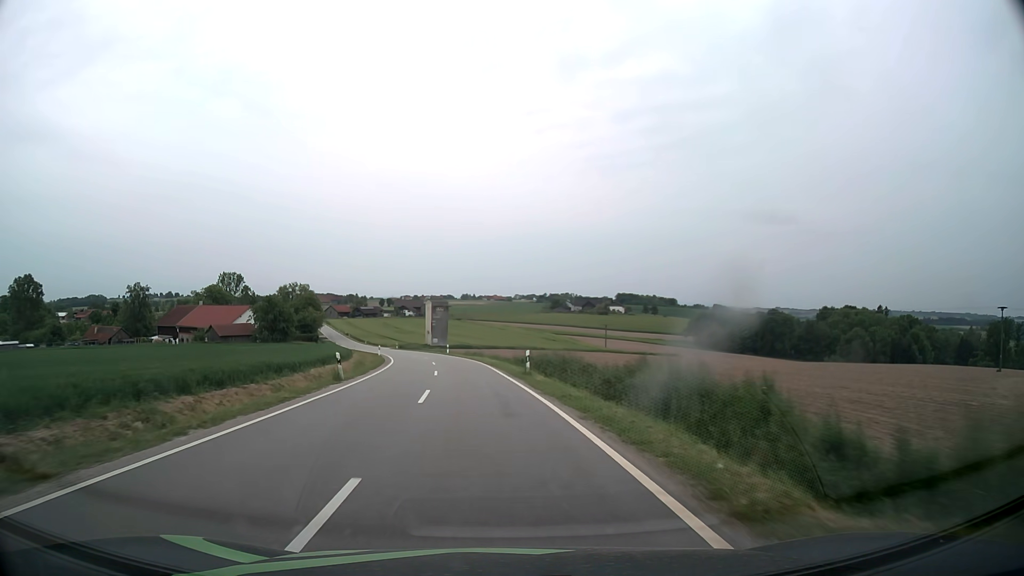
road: tertiary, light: Day
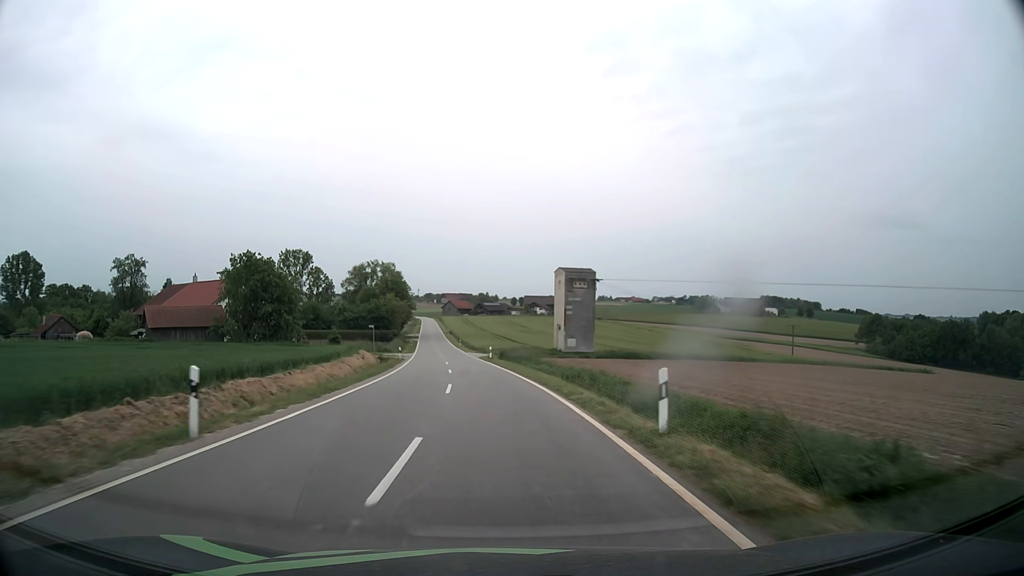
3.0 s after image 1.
(-6.0, +57.8) m; -11°
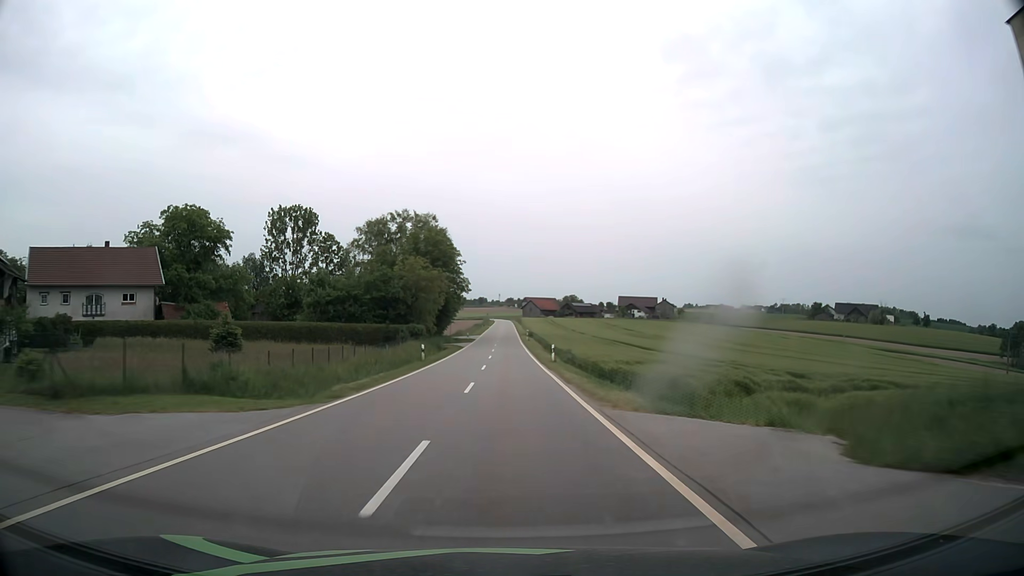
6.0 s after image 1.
(-4.8, +61.4) m; -7°
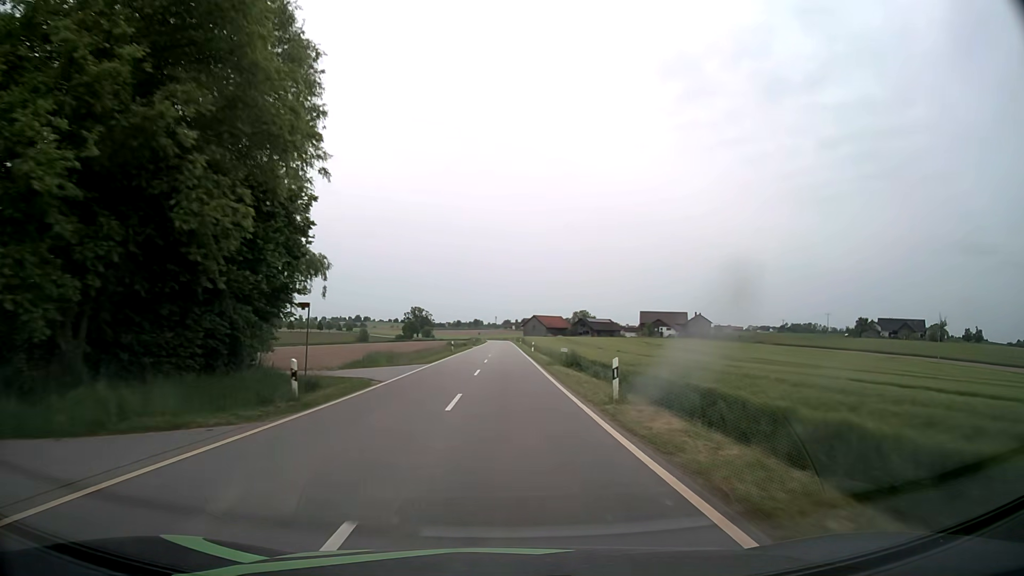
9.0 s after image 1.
(+0.2, +65.2) m; 0°
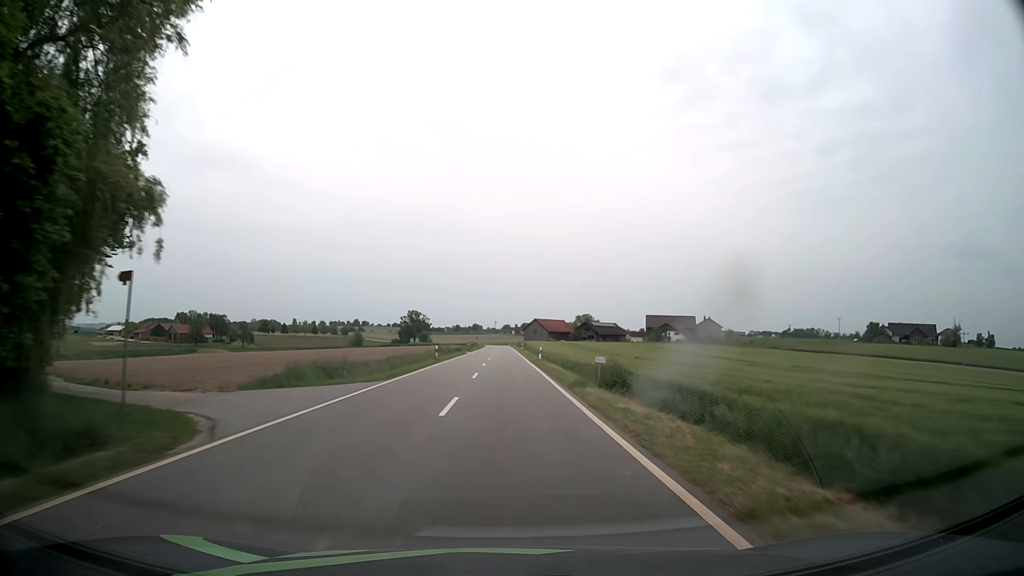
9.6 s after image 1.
(0.0, +13.2) m; 0°
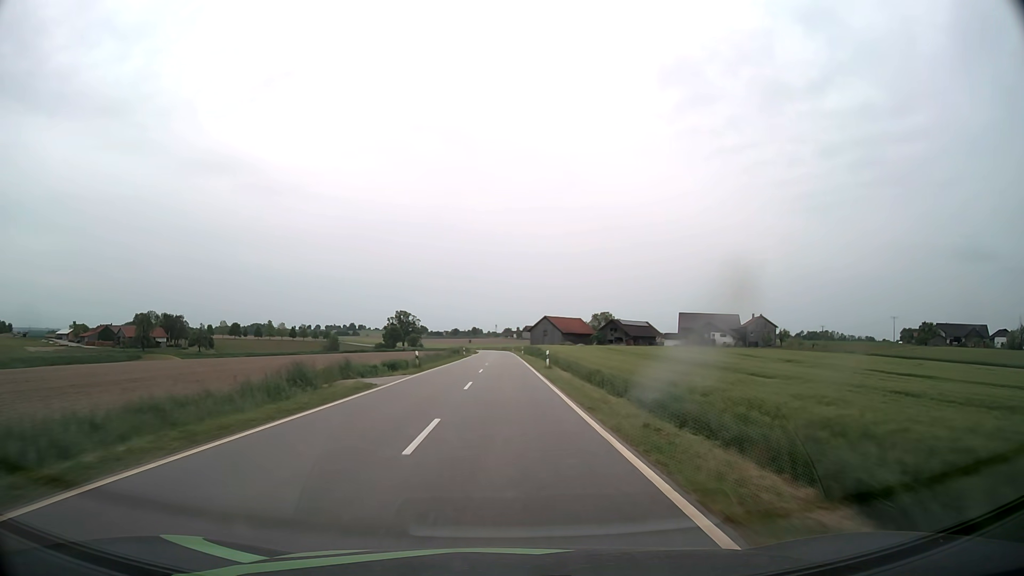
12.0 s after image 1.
(-0.2, +52.7) m; 0°
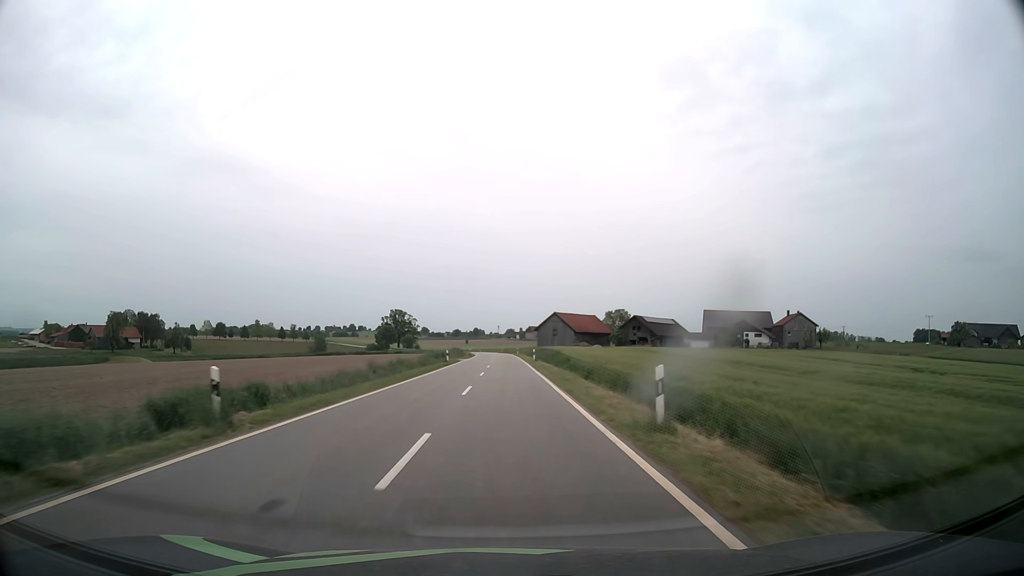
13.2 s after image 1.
(0.0, +26.3) m; 0°
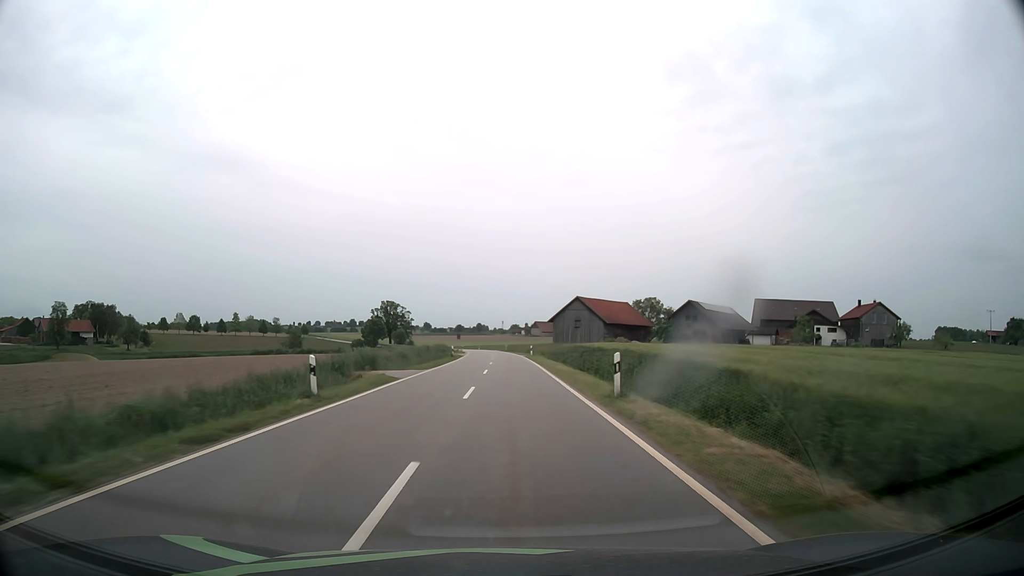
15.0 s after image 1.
(-0.1, +39.2) m; 0°
(0, +10) (0, +20) (0, +30) (0, +40) (0, +50) (0, +60) (0, +70) (-1, +80) (-1, +90) (-2, +100) m
